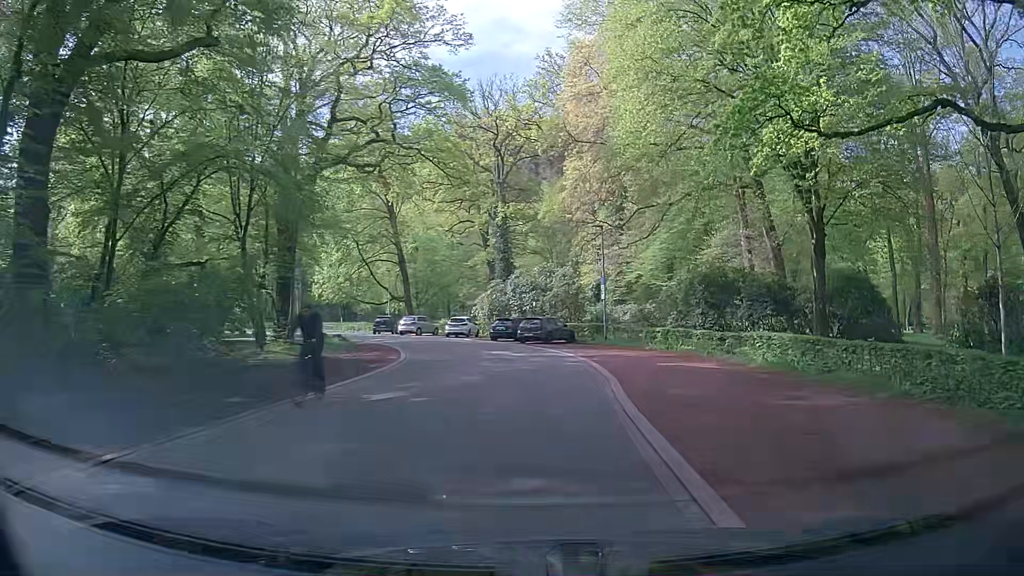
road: unclassified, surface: asphalt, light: Day
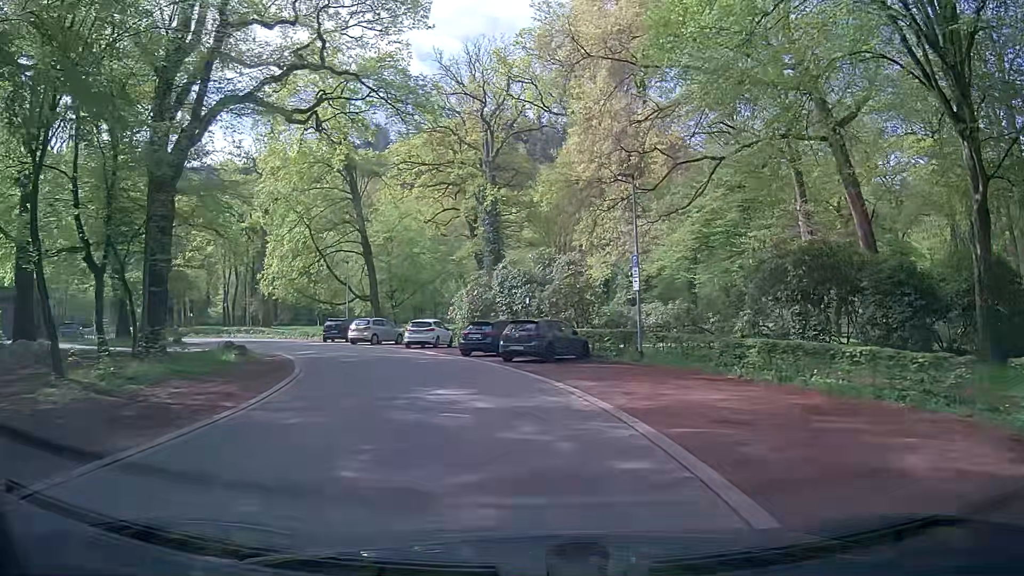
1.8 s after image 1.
(+0.2, +13.6) m; -1°
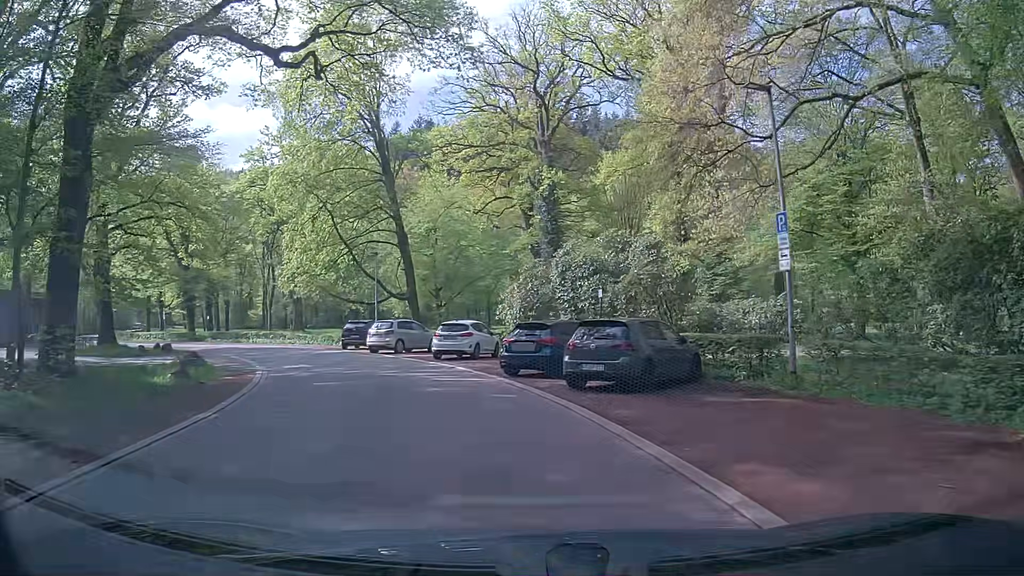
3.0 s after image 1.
(-0.1, +9.0) m; -4°
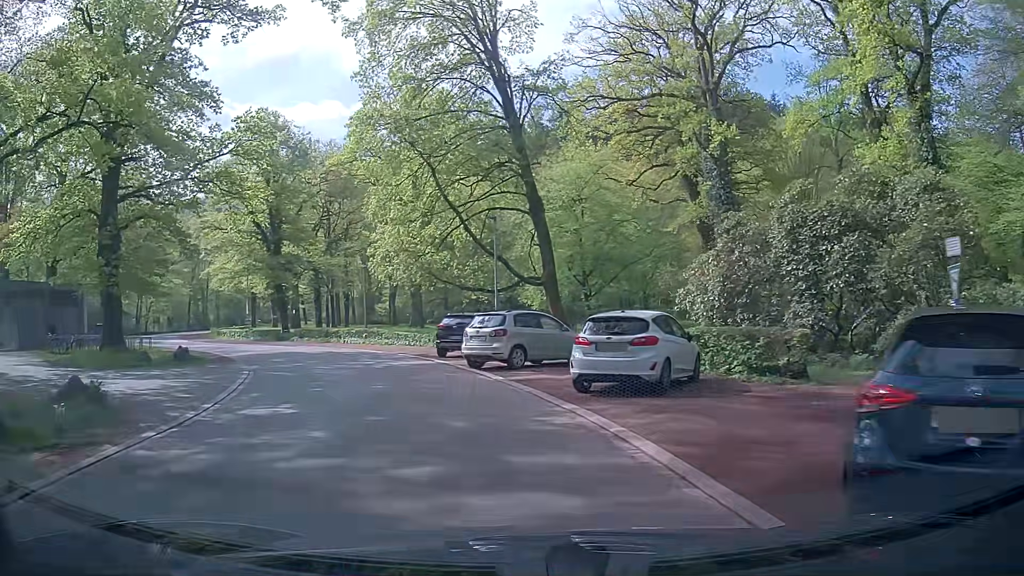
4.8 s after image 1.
(-1.3, +13.3) m; -13°
